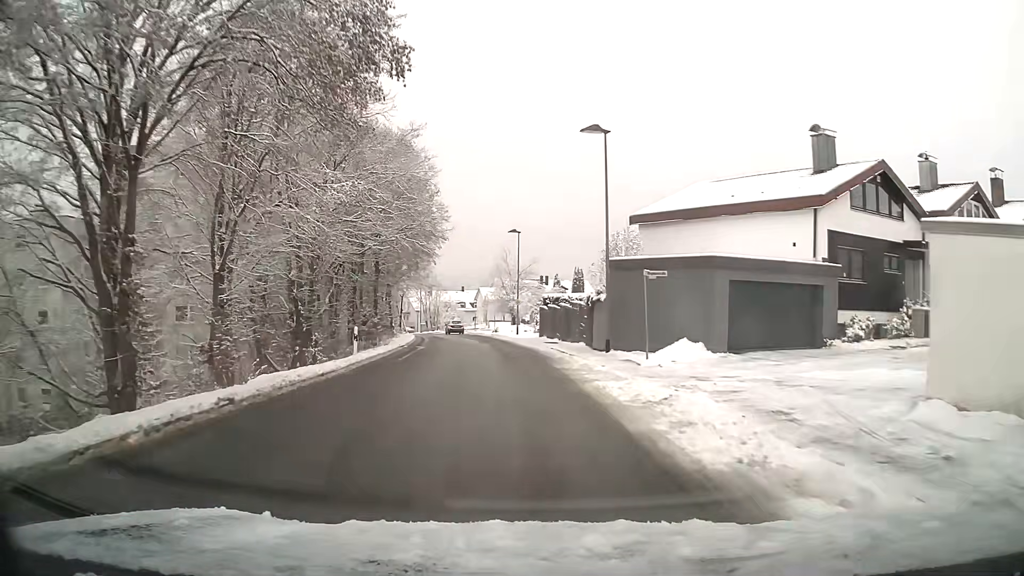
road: unclassified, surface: asphalt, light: Day
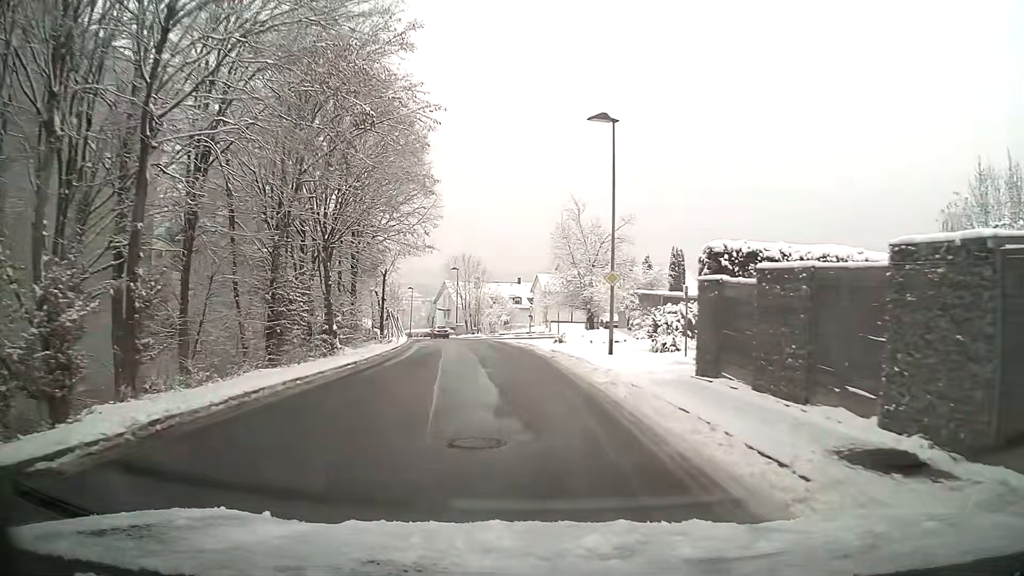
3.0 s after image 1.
(-1.5, +30.7) m; -5°
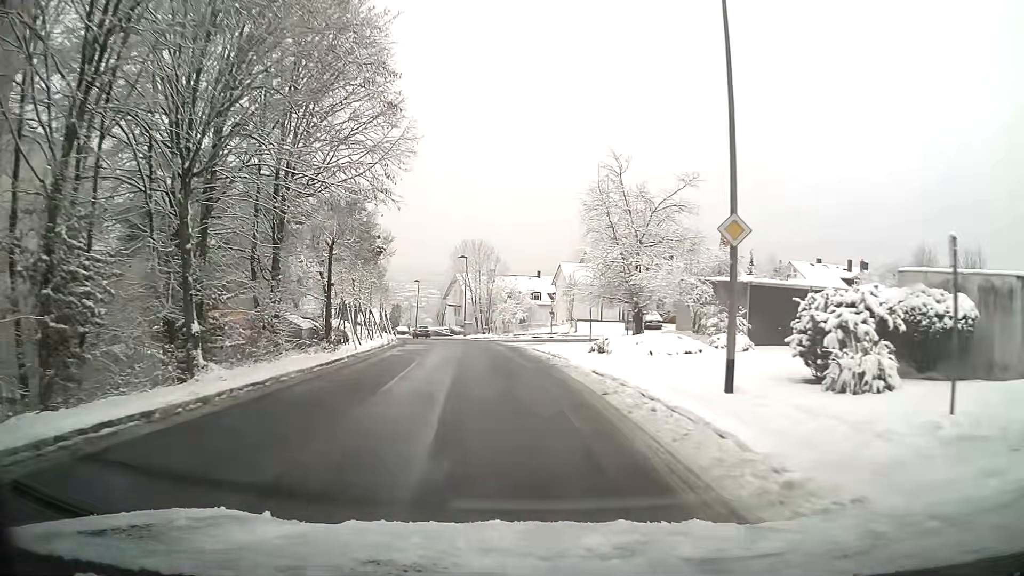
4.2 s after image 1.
(-0.2, +12.4) m; -2°
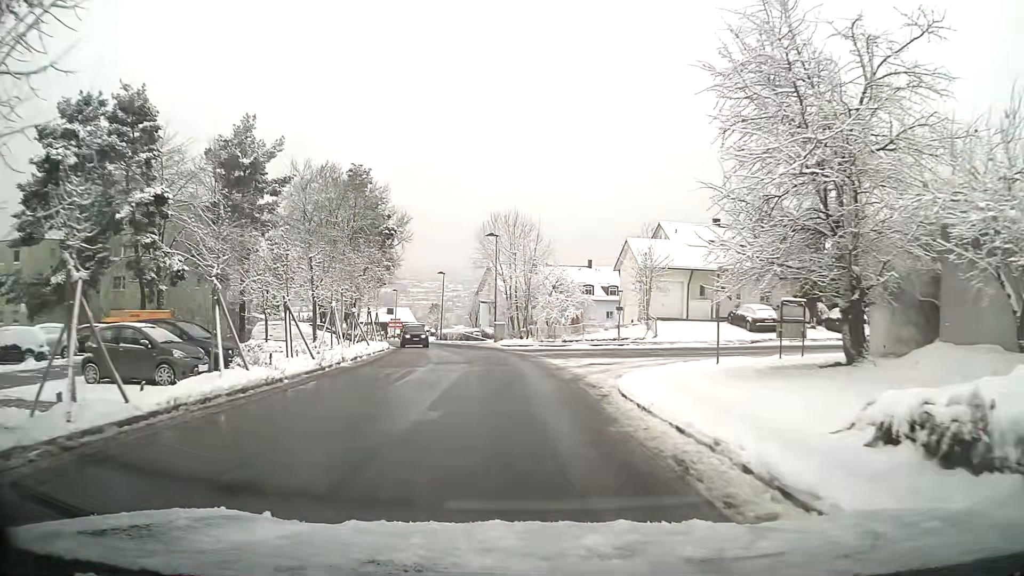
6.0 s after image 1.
(-0.5, +18.3) m; -3°
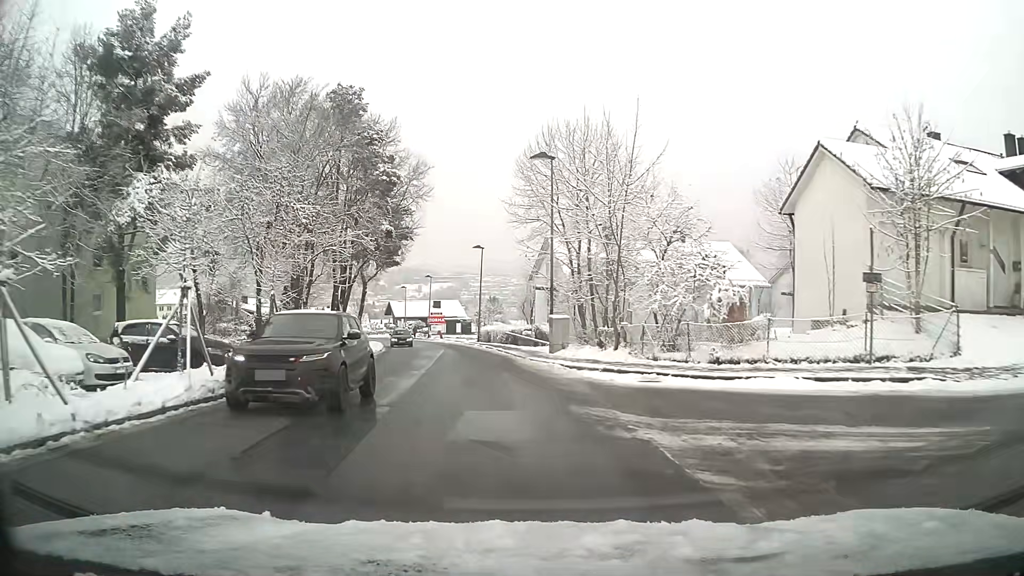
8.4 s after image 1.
(-1.1, +23.8) m; -7°
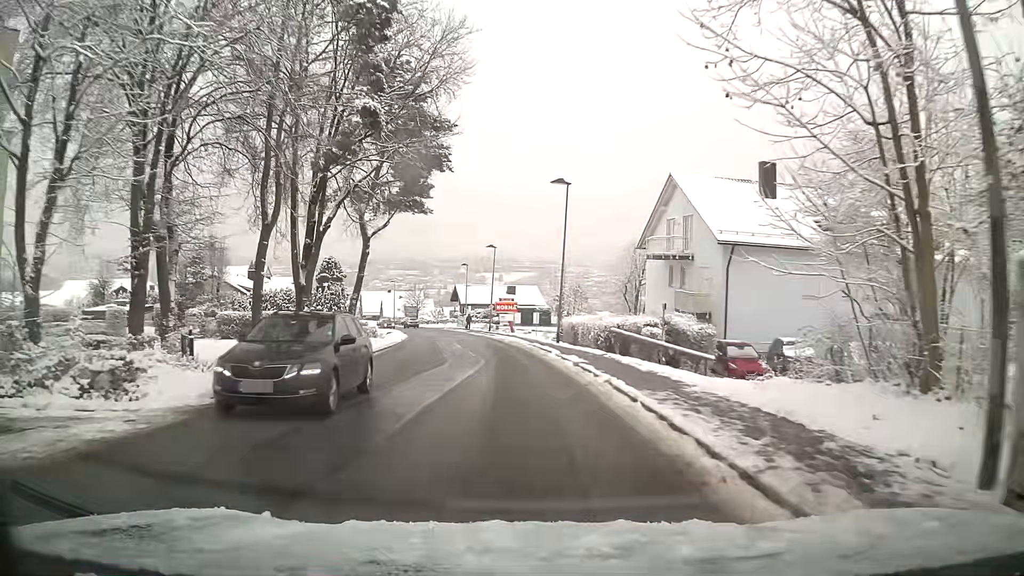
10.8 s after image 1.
(-1.4, +24.1) m; -6°
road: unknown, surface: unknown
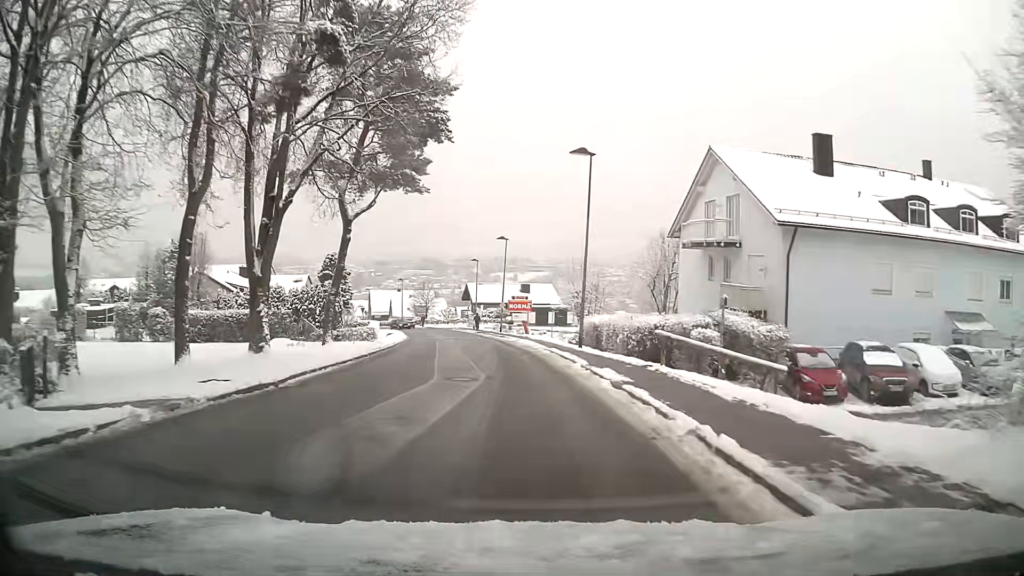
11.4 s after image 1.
(-0.1, +6.2) m; -1°
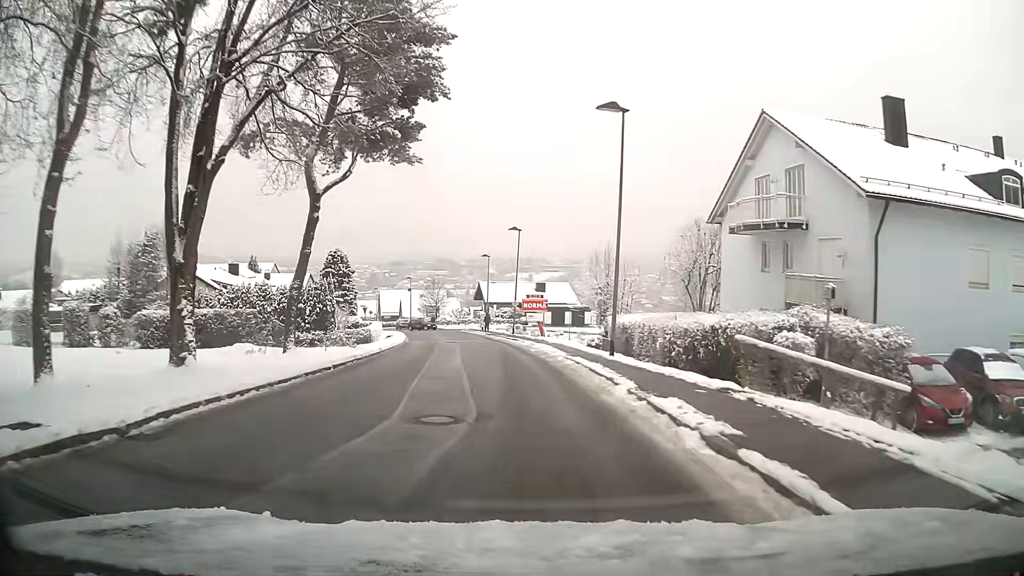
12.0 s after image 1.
(-0.1, +6.2) m; -2°
